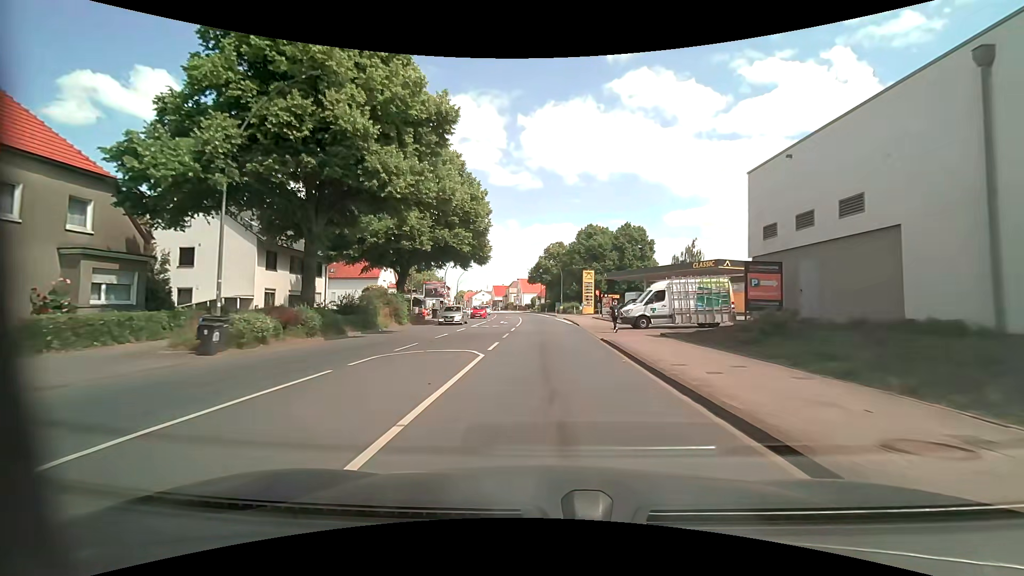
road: primary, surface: asphalt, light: Day
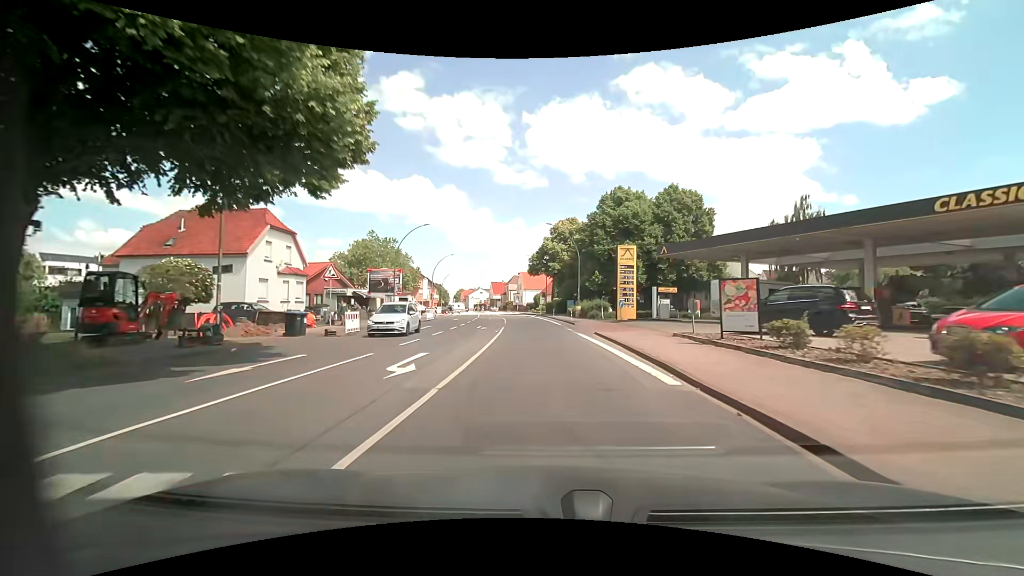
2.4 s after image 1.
(-0.1, +30.0) m; 0°
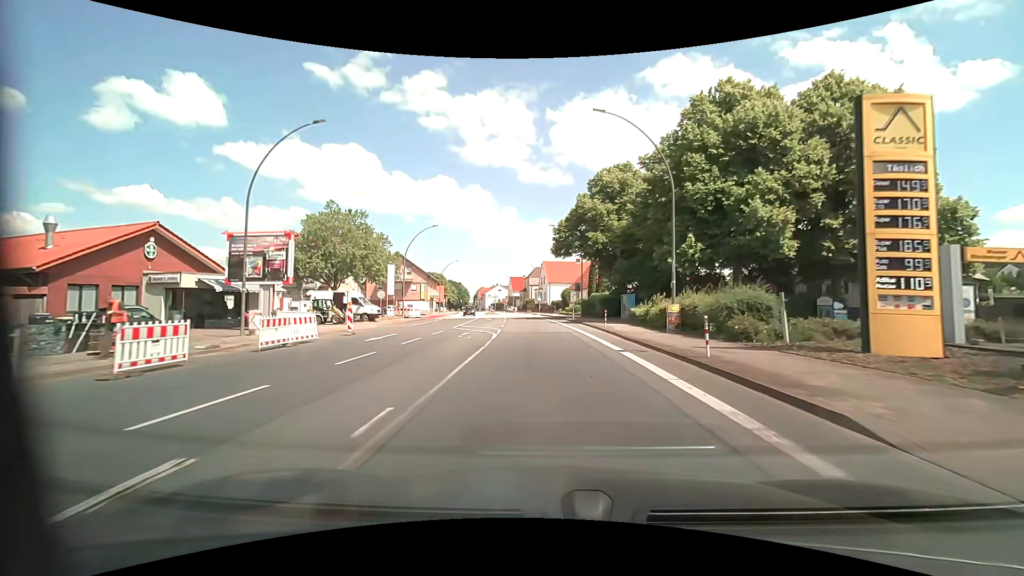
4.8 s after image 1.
(-0.8, +30.0) m; -3°
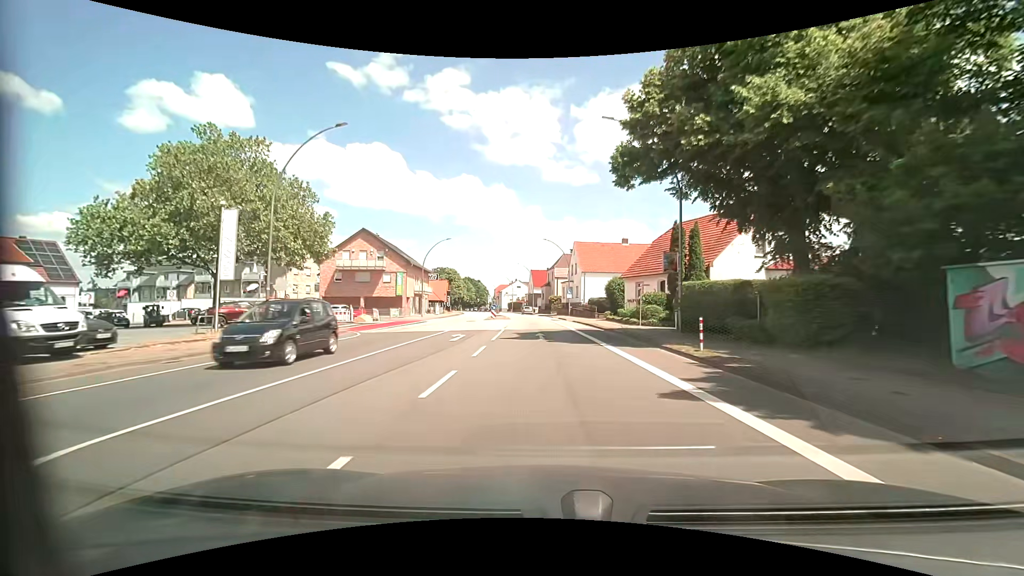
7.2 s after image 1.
(-0.8, +30.5) m; -3°
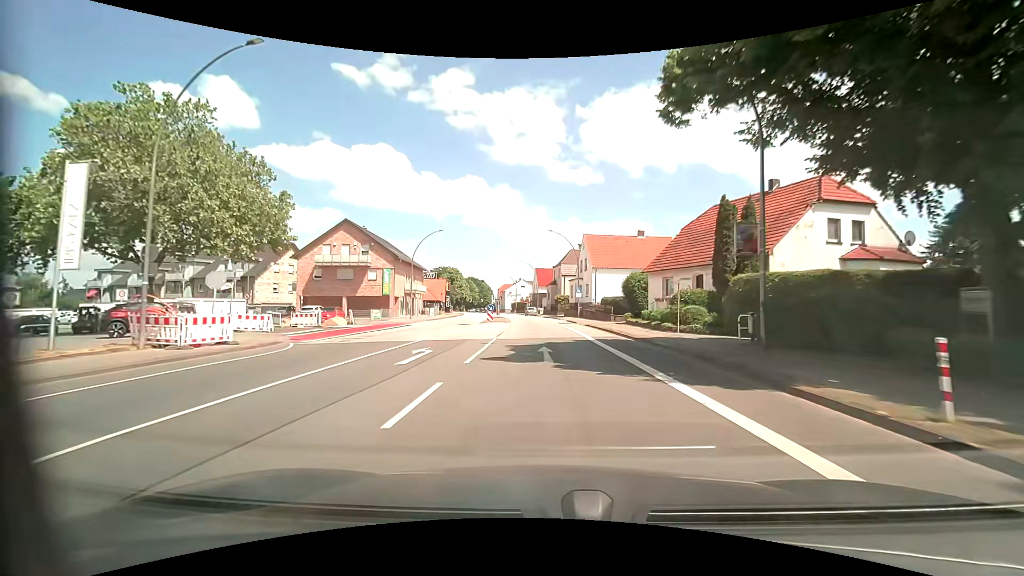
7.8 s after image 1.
(0.0, +7.8) m; -1°
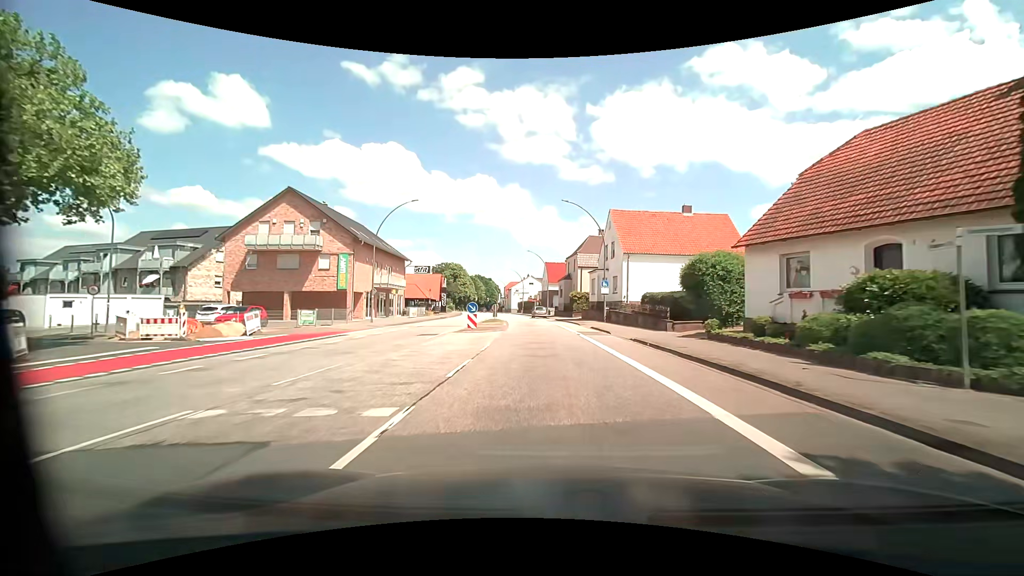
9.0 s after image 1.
(-0.1, +15.7) m; -1°
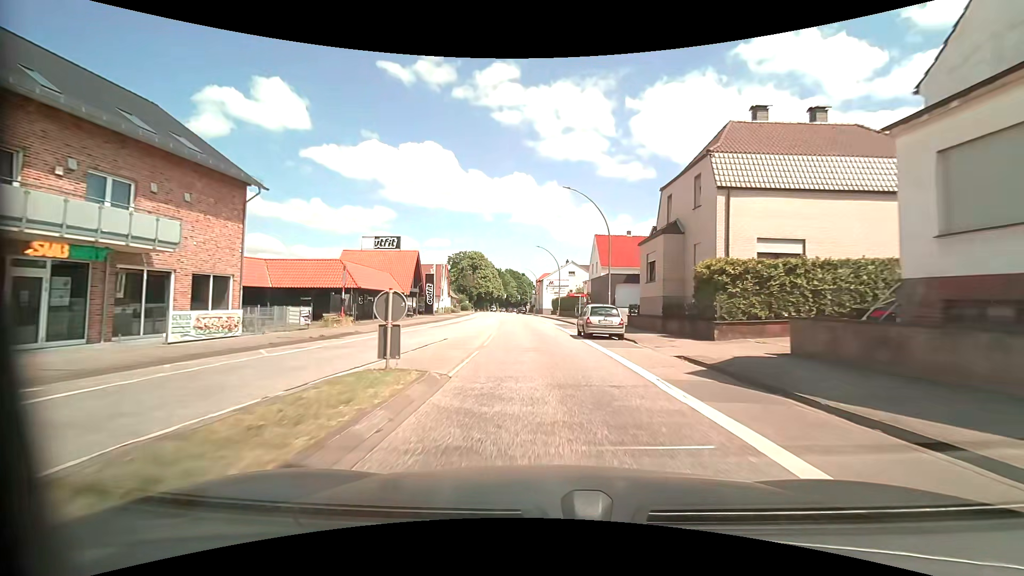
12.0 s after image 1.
(-1.2, +40.2) m; -4°
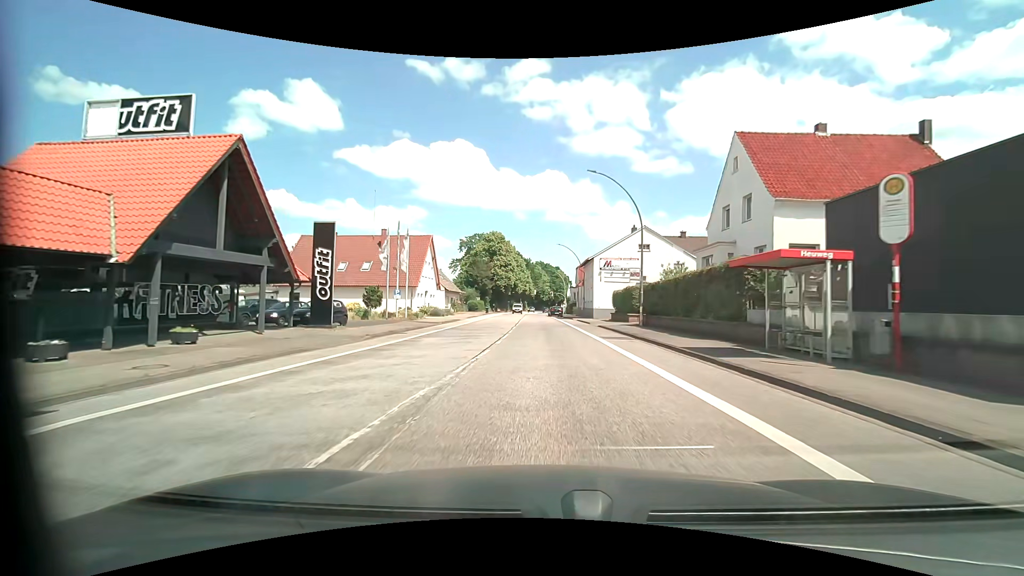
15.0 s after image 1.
(-1.8, +38.6) m; -4°
(0, +10) (0, +20) (0, +30) (-1, +40) (-1, +50) (-1, +60) (-2, +70) (-2, +80) (-2, +90) (-2, +100) m
